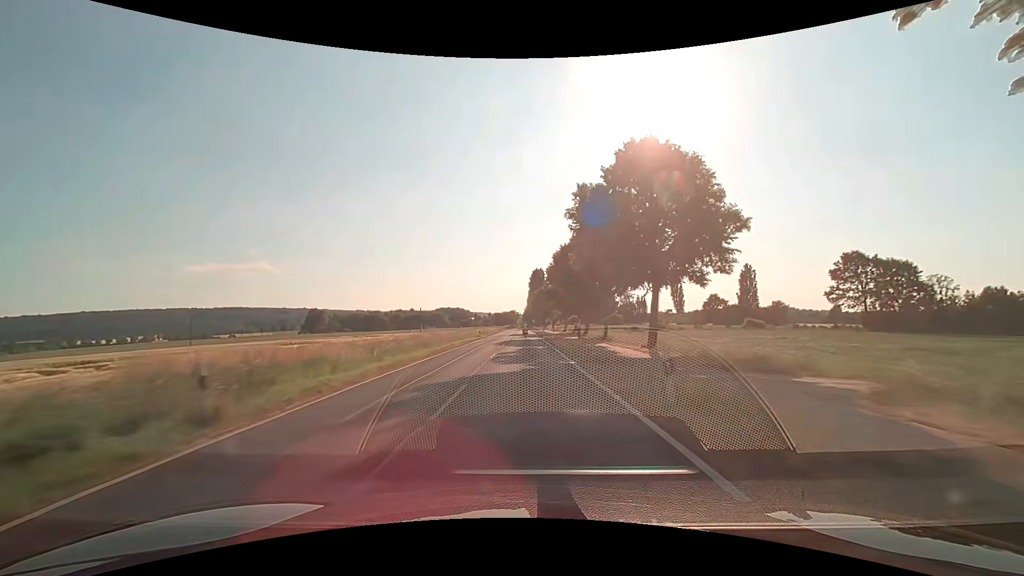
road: secondary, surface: asphalt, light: Day
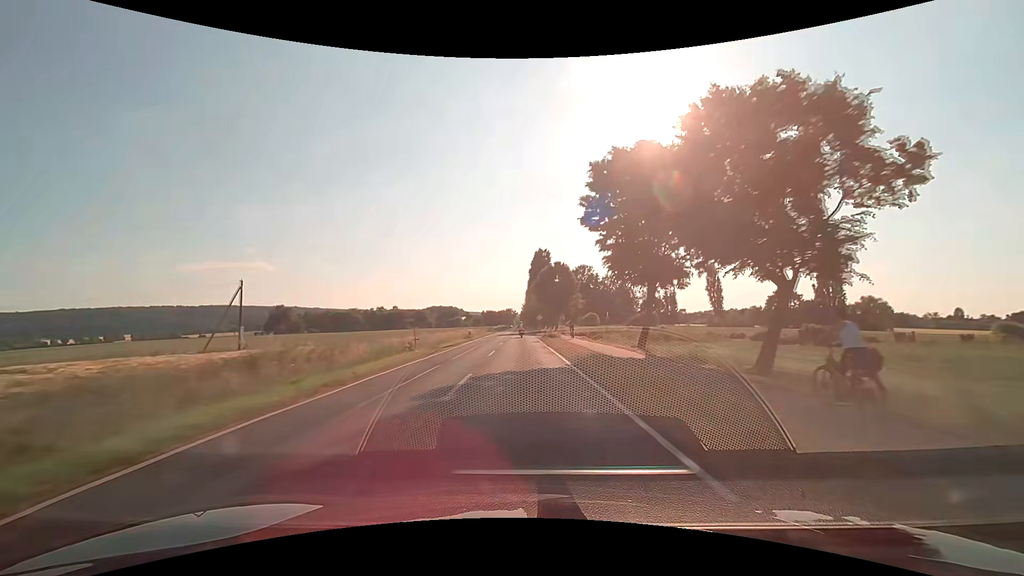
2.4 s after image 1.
(-0.1, +58.1) m; 0°
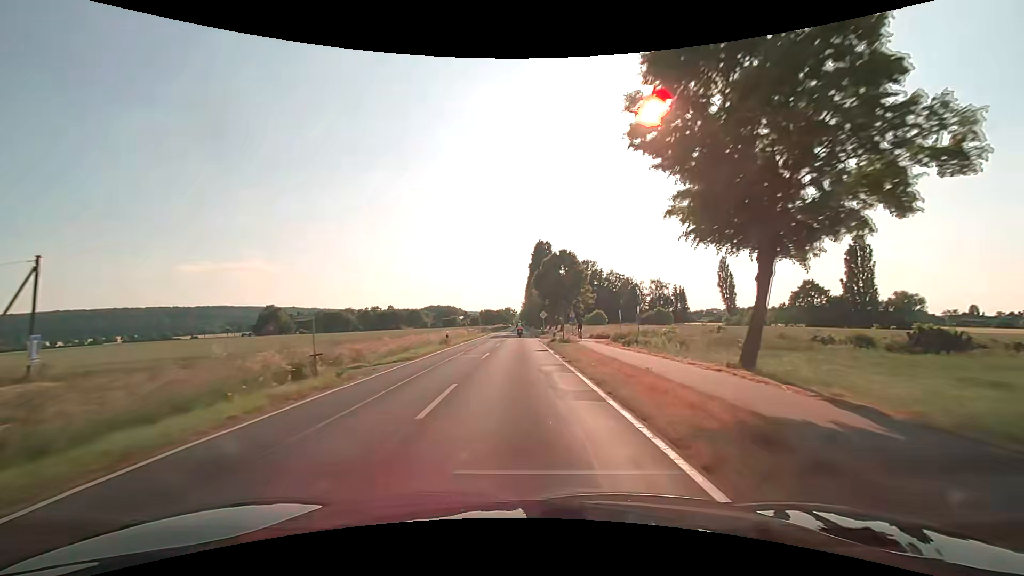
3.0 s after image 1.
(0.0, +14.2) m; 0°
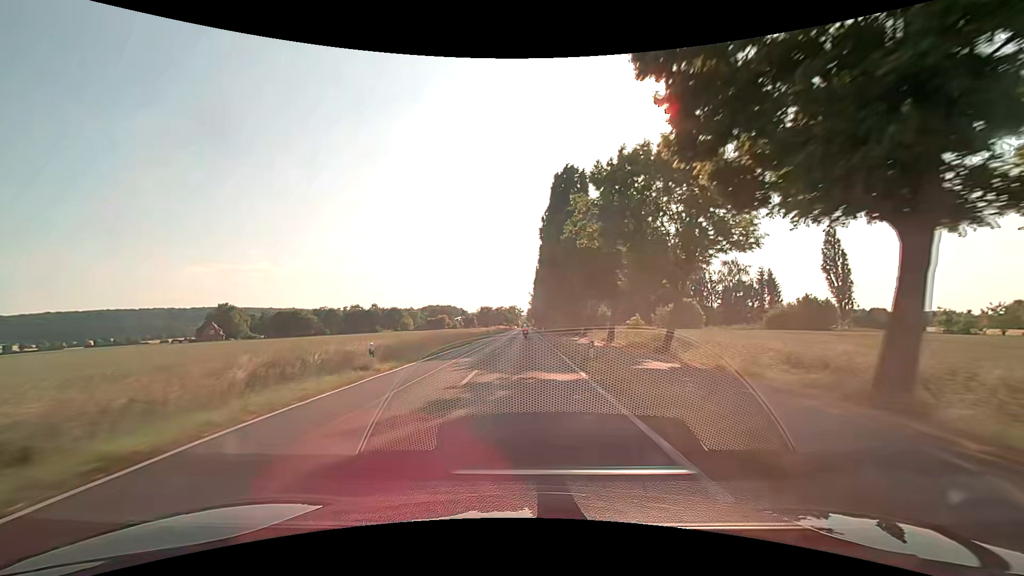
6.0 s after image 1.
(-0.7, +68.2) m; -1°
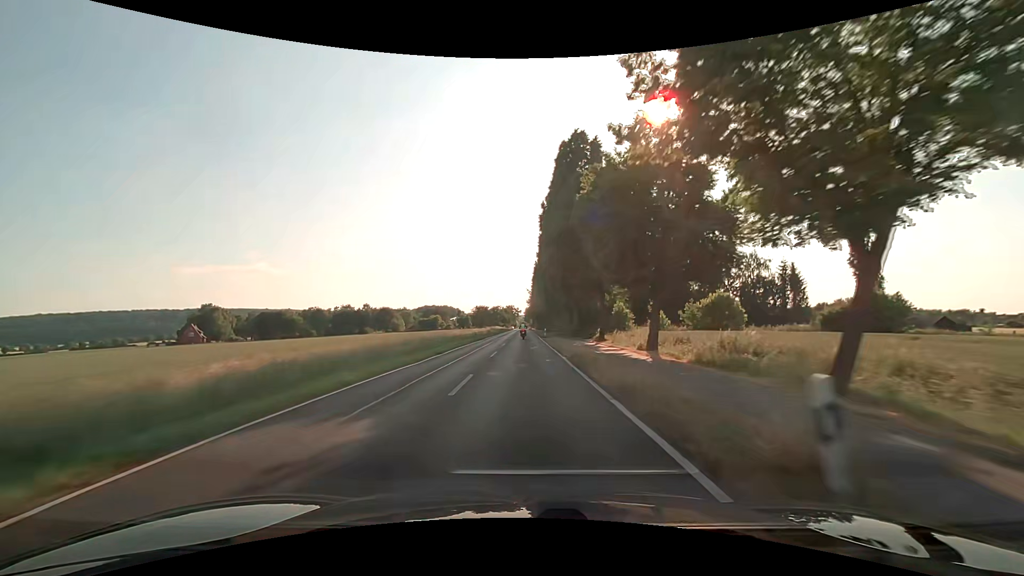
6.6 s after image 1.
(0.0, +13.1) m; 0°
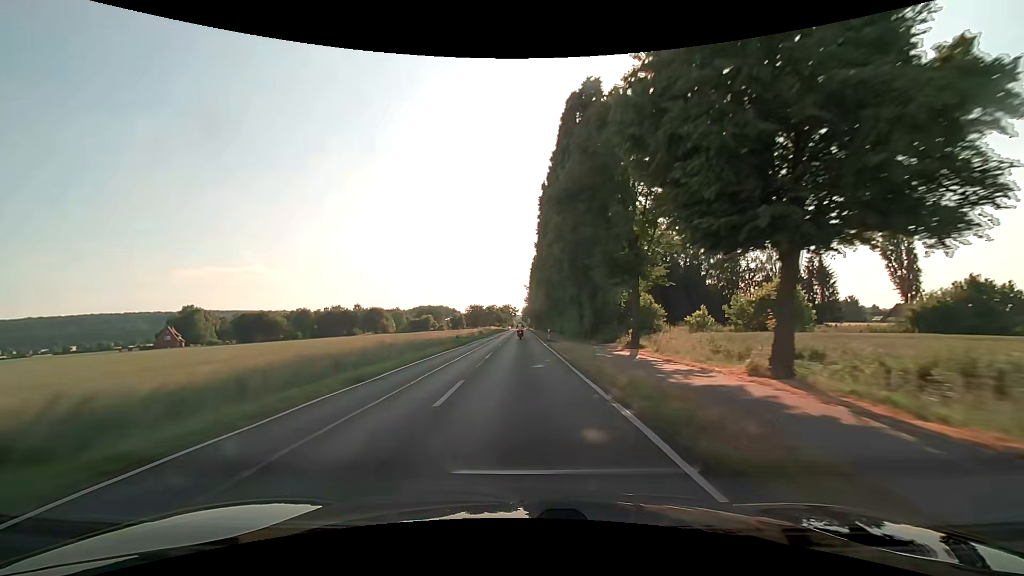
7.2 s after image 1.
(+0.1, +13.1) m; +1°
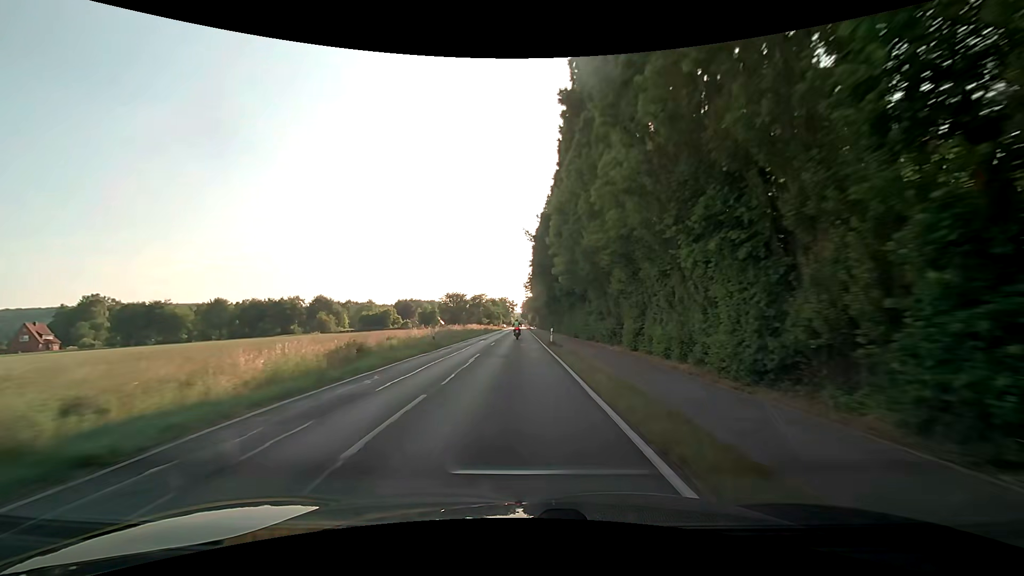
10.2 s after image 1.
(-0.1, +63.0) m; 0°
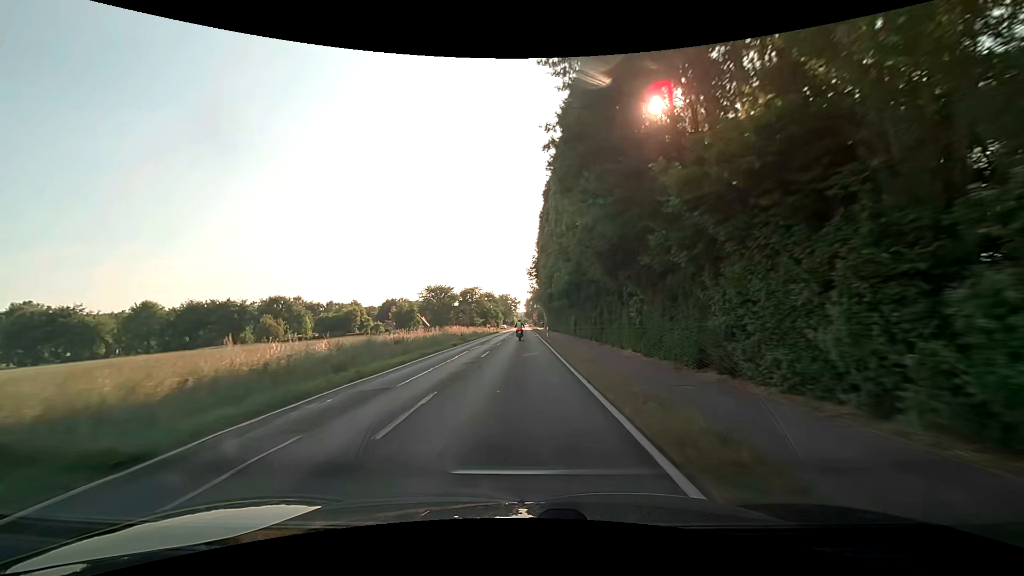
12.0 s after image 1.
(-0.1, +33.3) m; 0°
(0, +10) (0, +20) (0, +30) (0, +40) (0, +50) (0, +60) (0, +70) (0, +80) (0, +90) (0, +100) m
